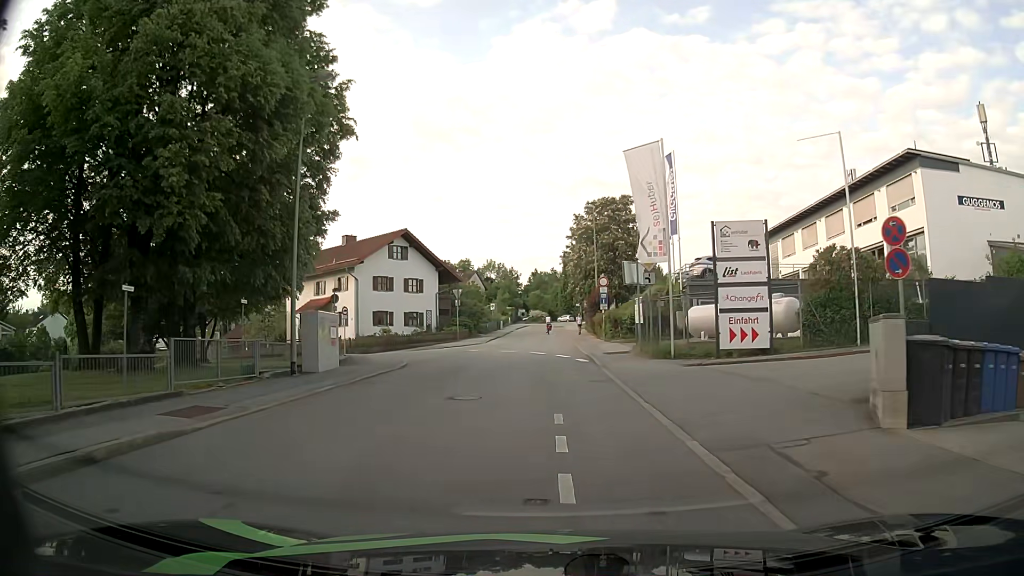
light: Day
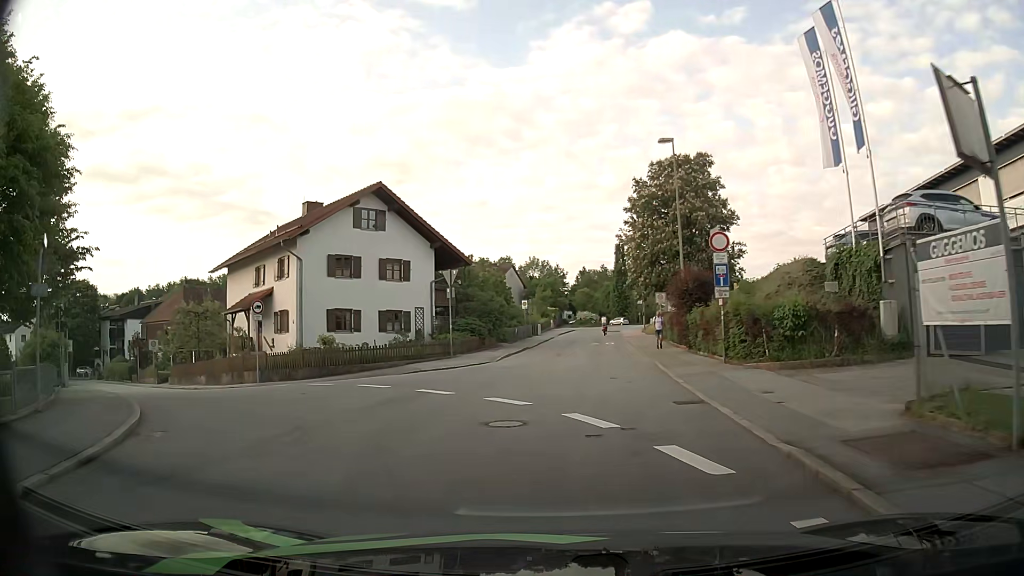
(-0.2, +20.3) m; -4°
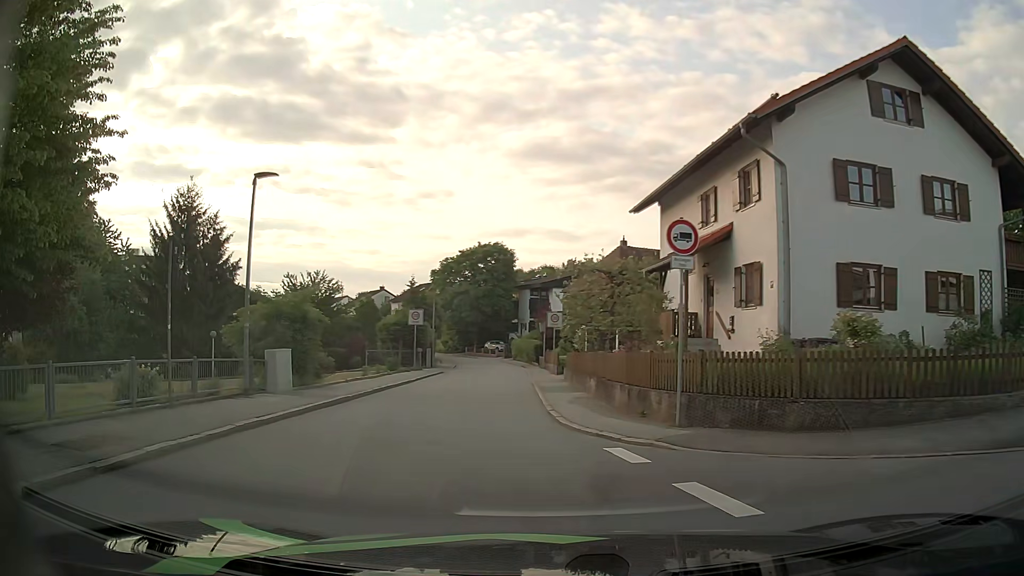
(-5.3, +16.2) m; -40°
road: residential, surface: asphalt
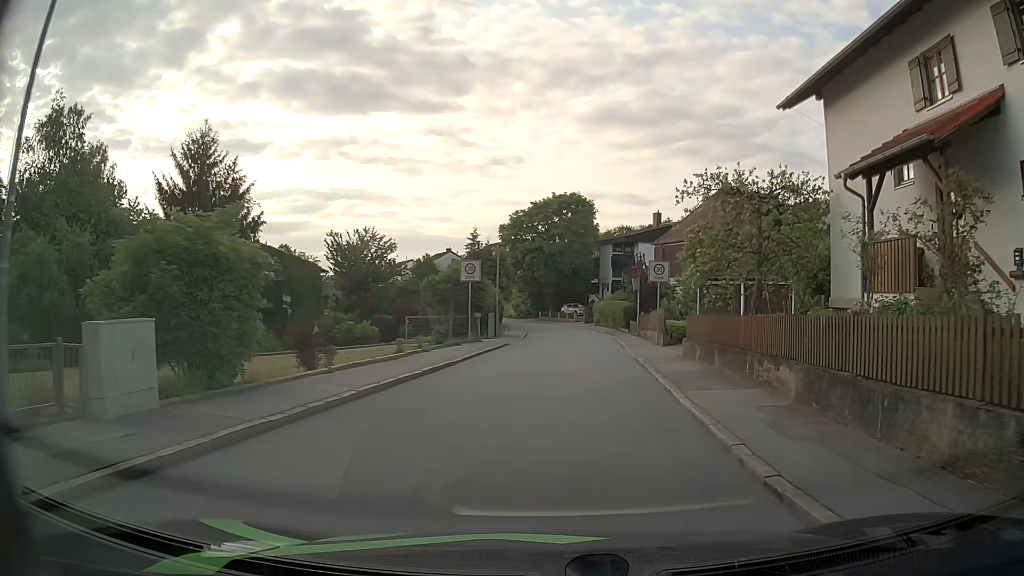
(-1.0, +10.1) m; -6°
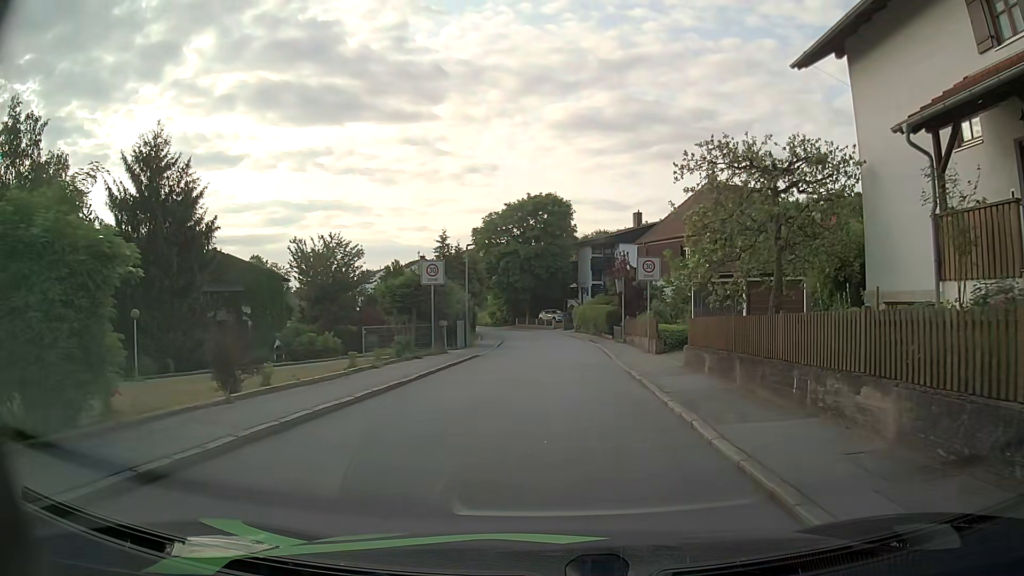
(0.0, +3.7) m; +1°
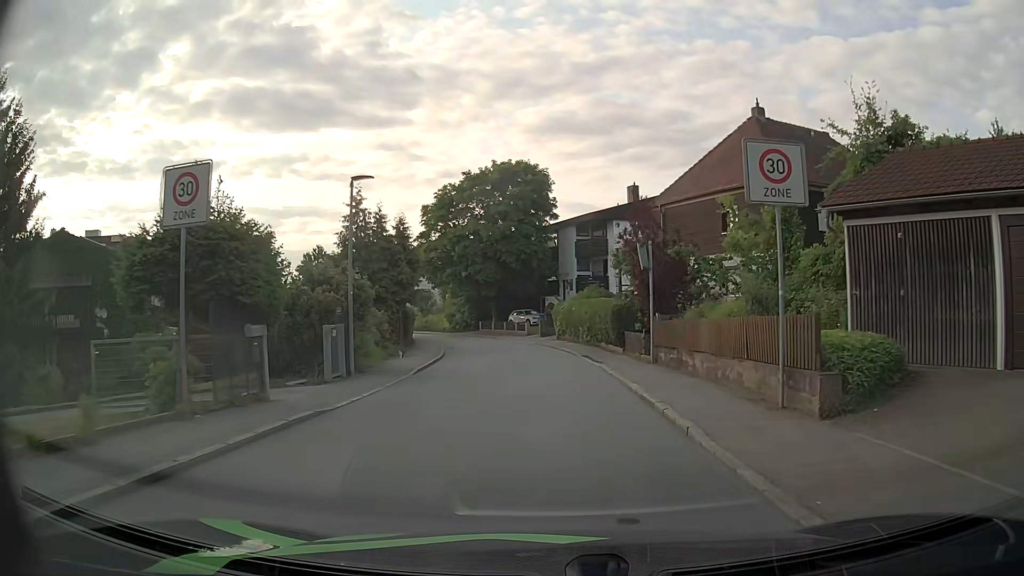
(+0.4, +16.6) m; +2°
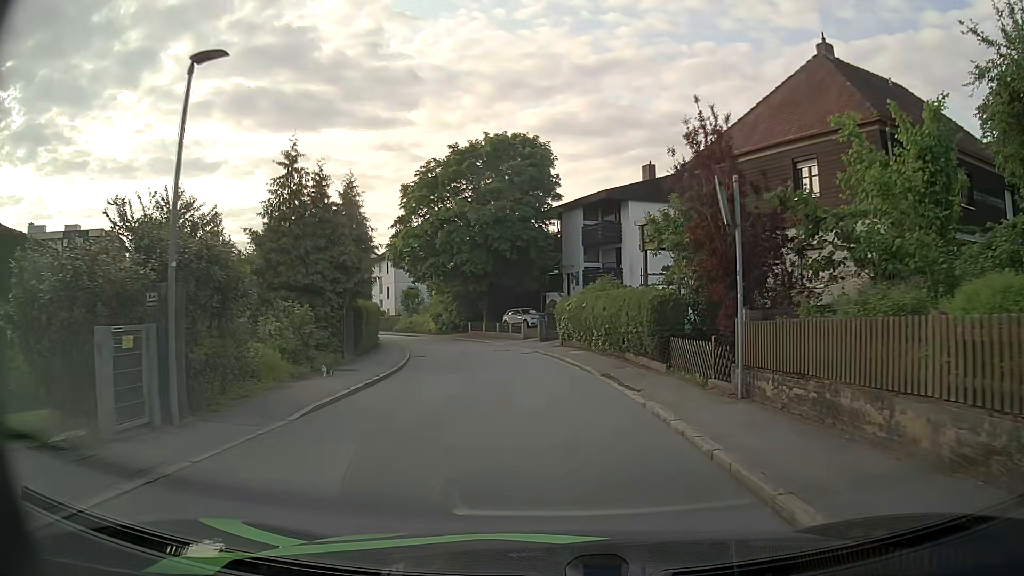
(0.0, +8.8) m; -1°
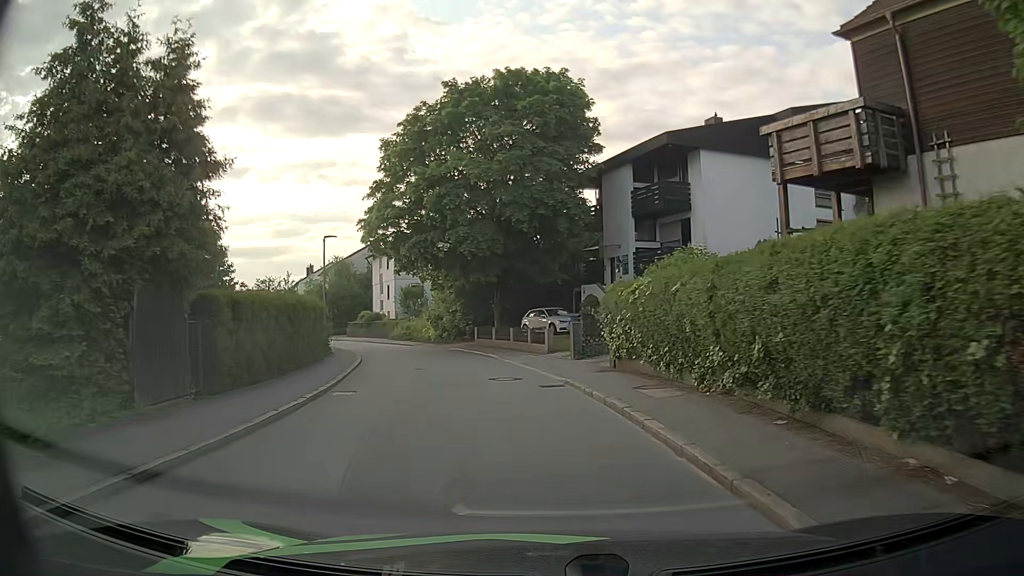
(-0.2, +13.3) m; -3°
(0, +10) (-2, +20) (-4, +30) (-8, +39) (-12, +48) (-17, +57) (-23, +65) (-28, +73) (-34, +82) (-40, +90) m
